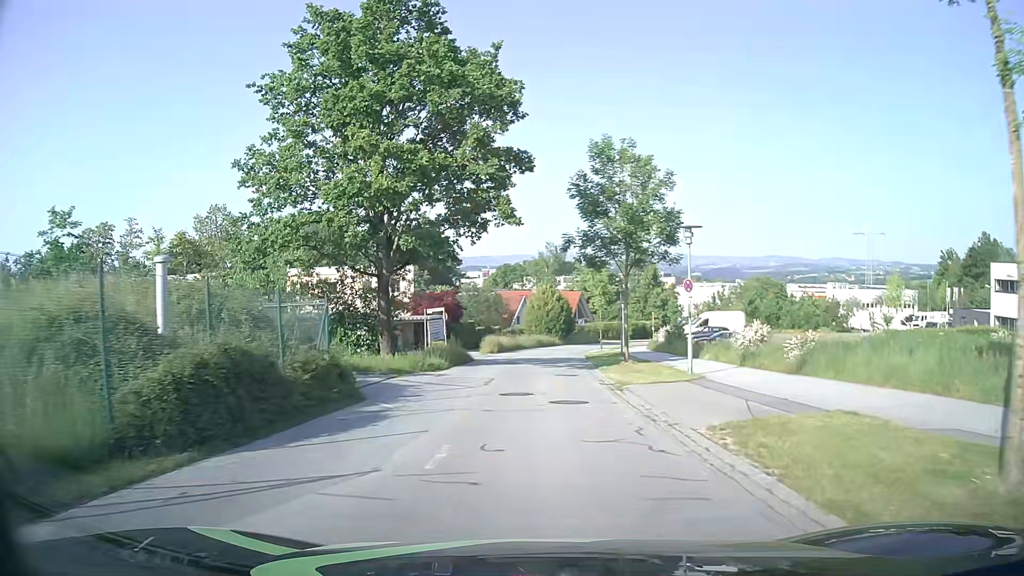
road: residential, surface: asphalt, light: Day
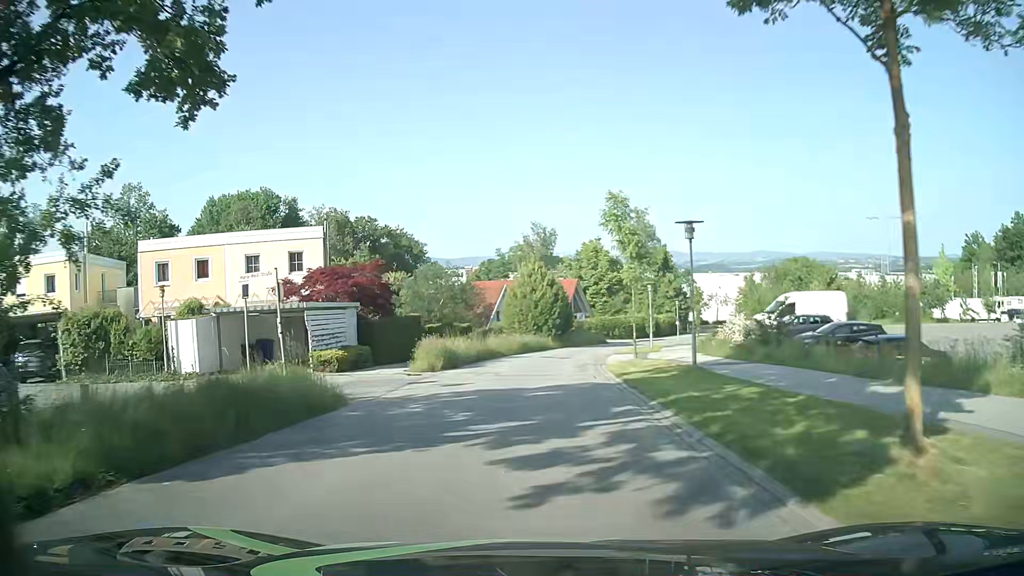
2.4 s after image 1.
(+0.3, +22.3) m; +2°
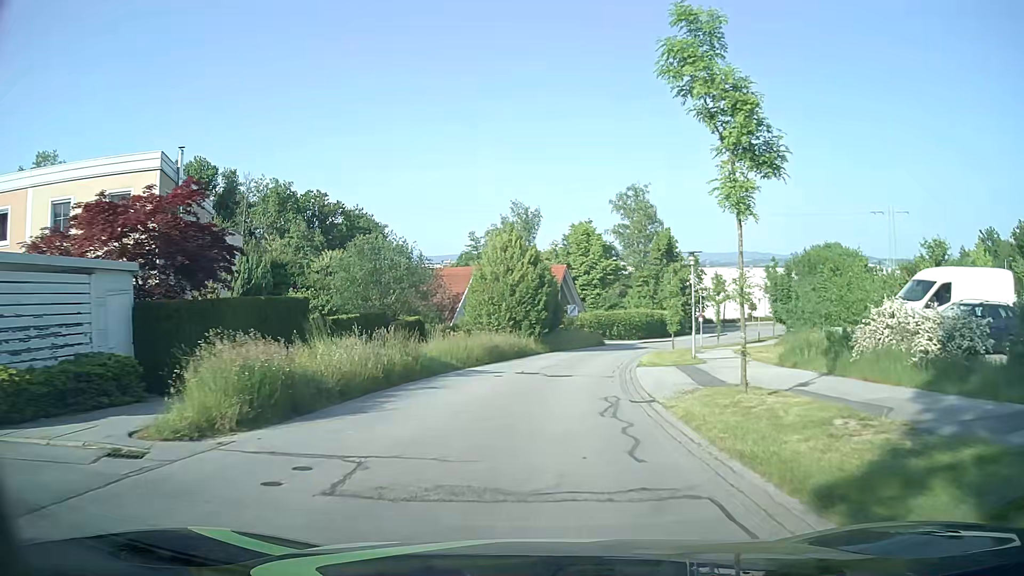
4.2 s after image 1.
(0.0, +16.2) m; +1°
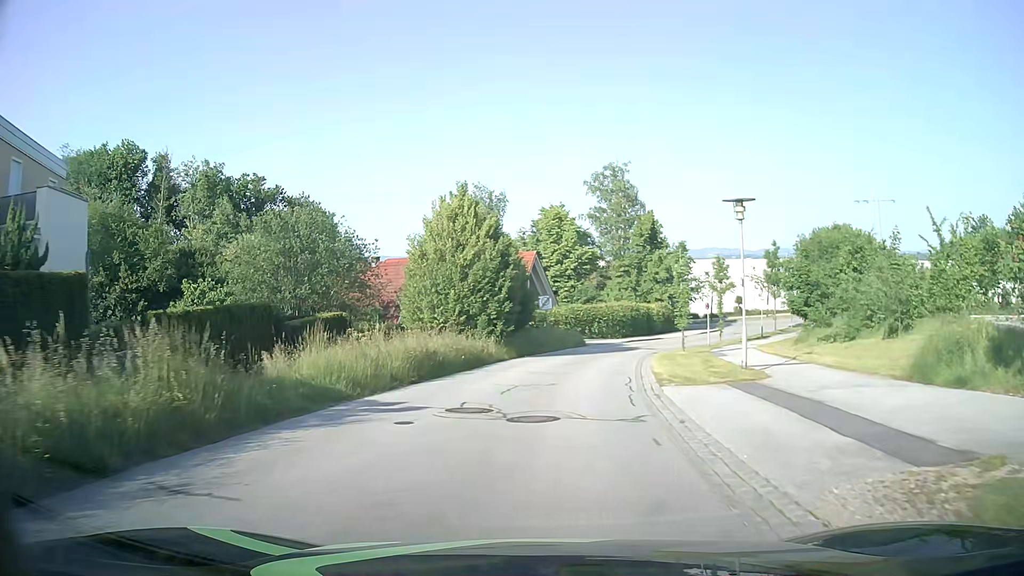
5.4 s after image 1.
(+0.2, +10.4) m; +3°
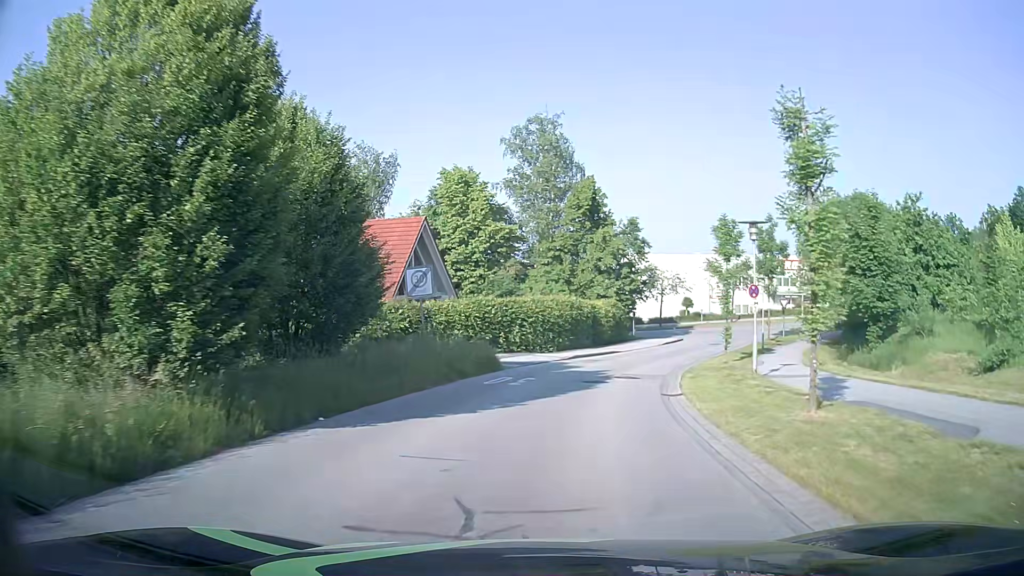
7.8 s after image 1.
(+1.0, +20.8) m; +7°
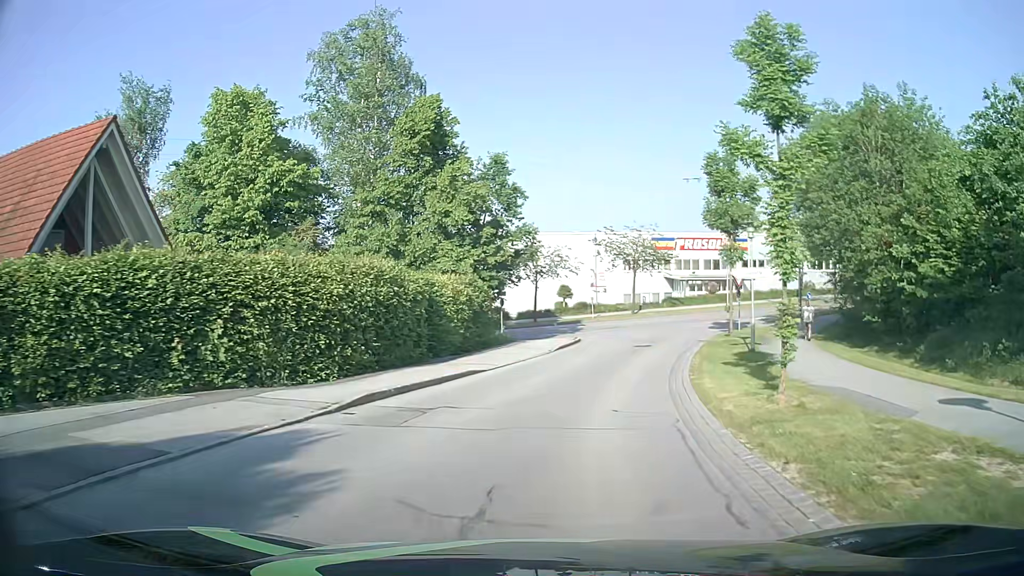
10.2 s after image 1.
(+2.1, +20.1) m; +12°
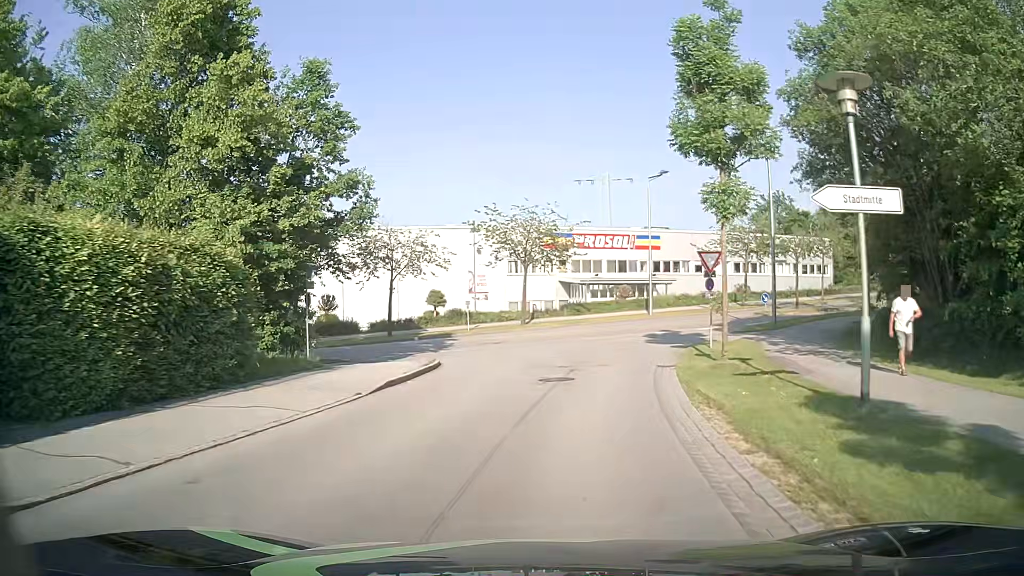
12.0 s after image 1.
(+1.3, +14.7) m; +9°
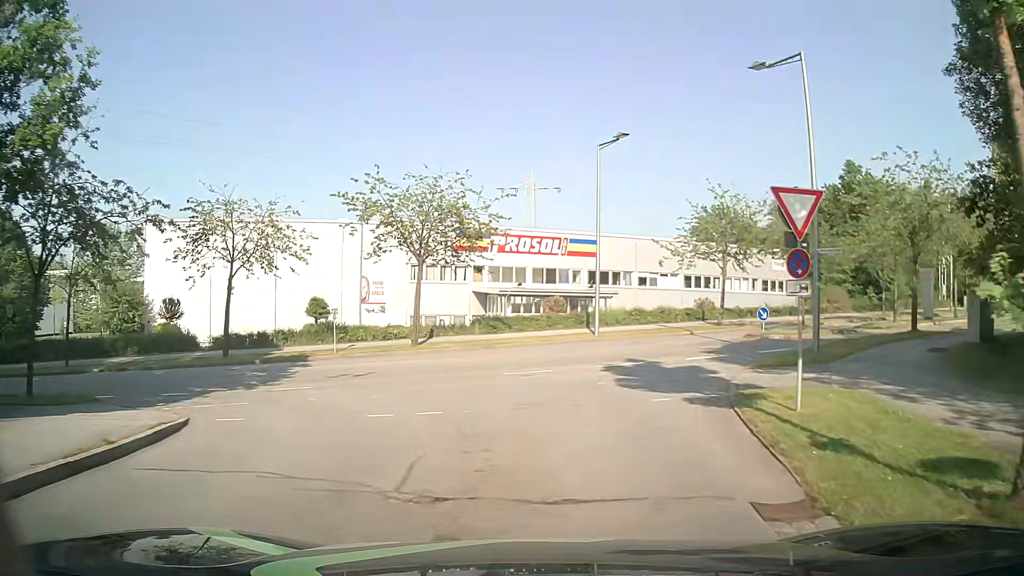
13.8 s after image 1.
(+0.8, +12.3) m; +7°
(0, +10) (-3, +19) (-12, +21) (-22, +20) (-32, +18) (-42, +16) (-52, +14) (-62, +13) (-72, +12) (-82, +11) m
